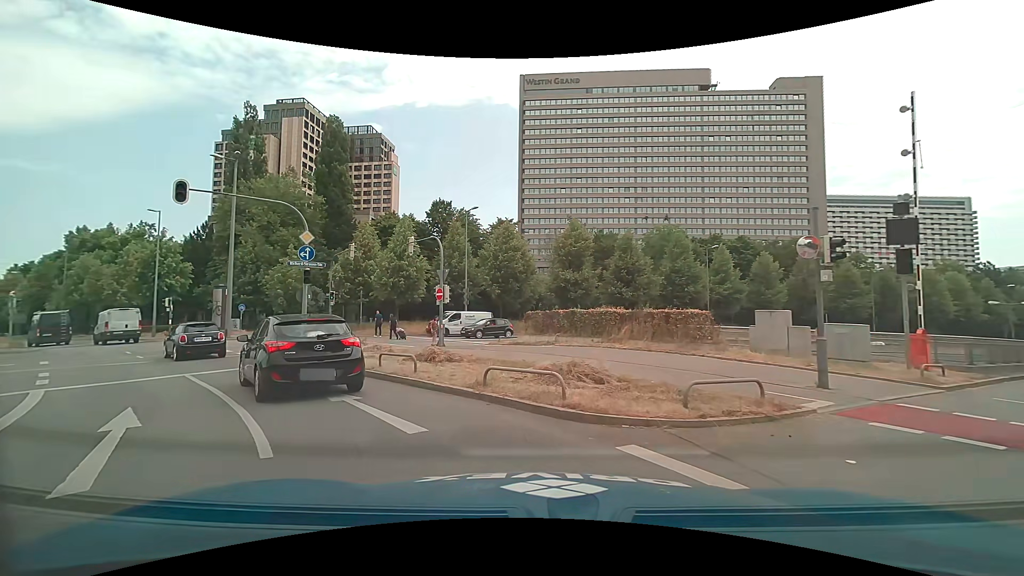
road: primary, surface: asphalt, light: Day
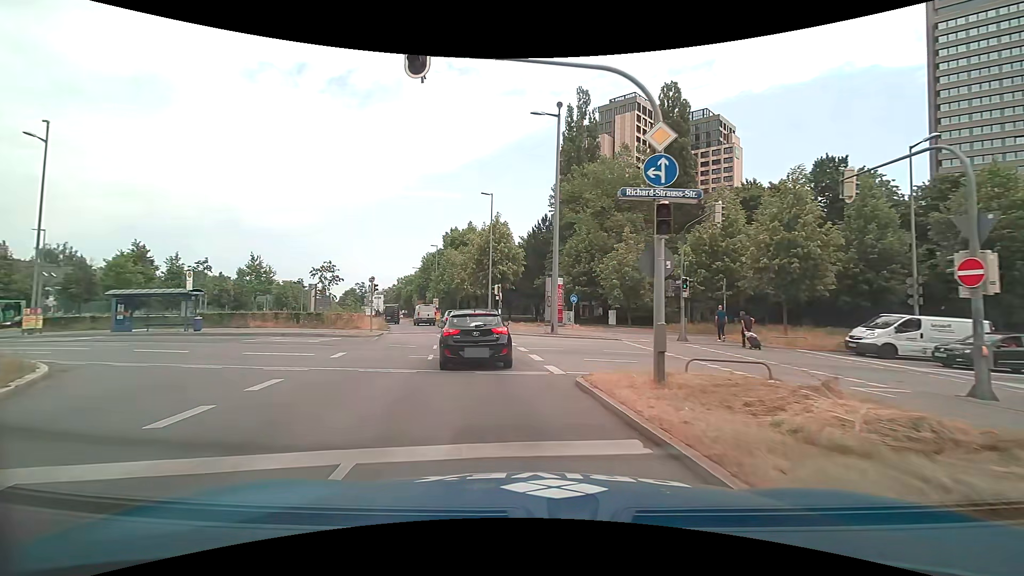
(-4.1, +11.3) m; -37°
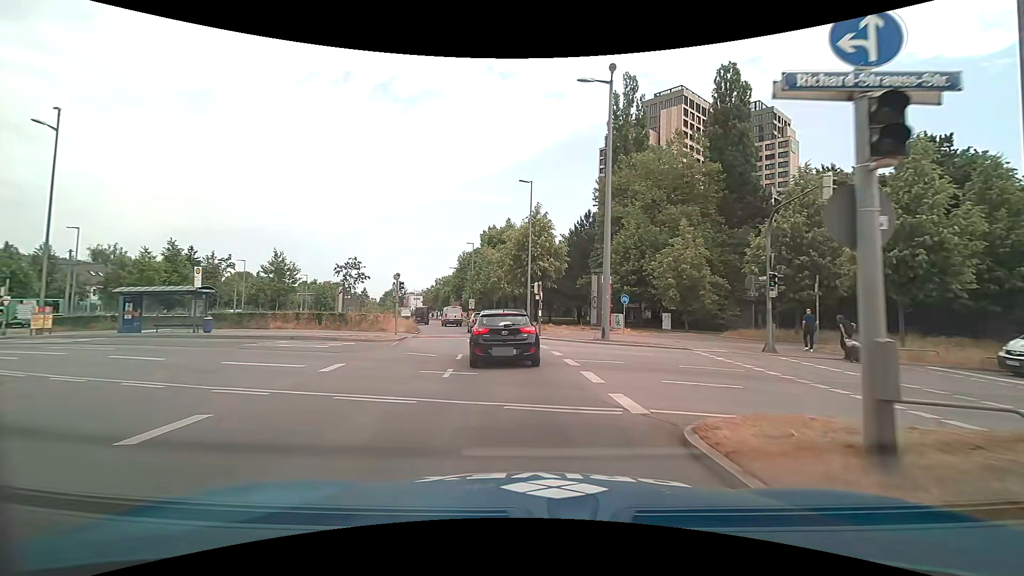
(-0.2, +4.3) m; -5°
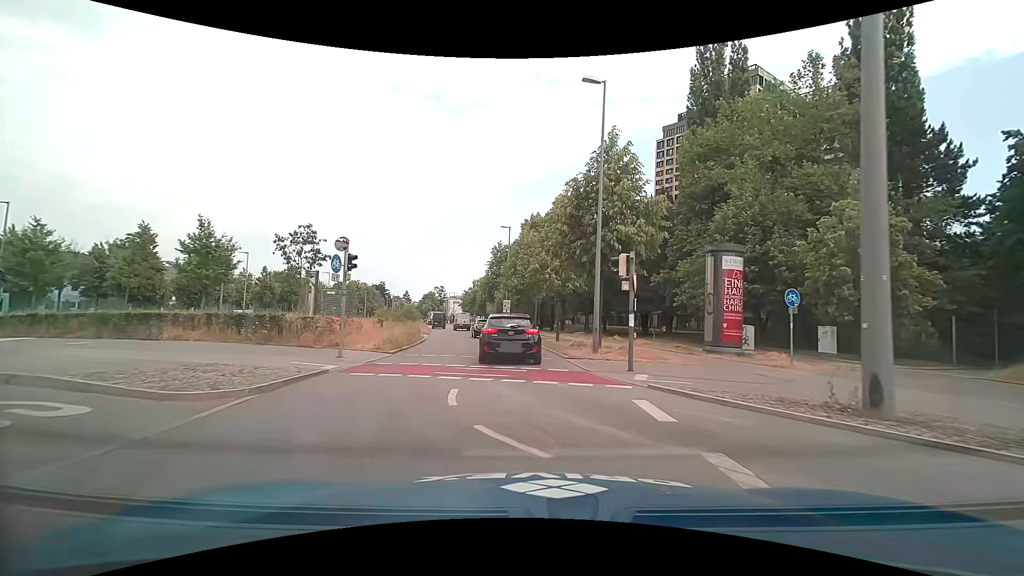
(-0.8, +15.6) m; -4°
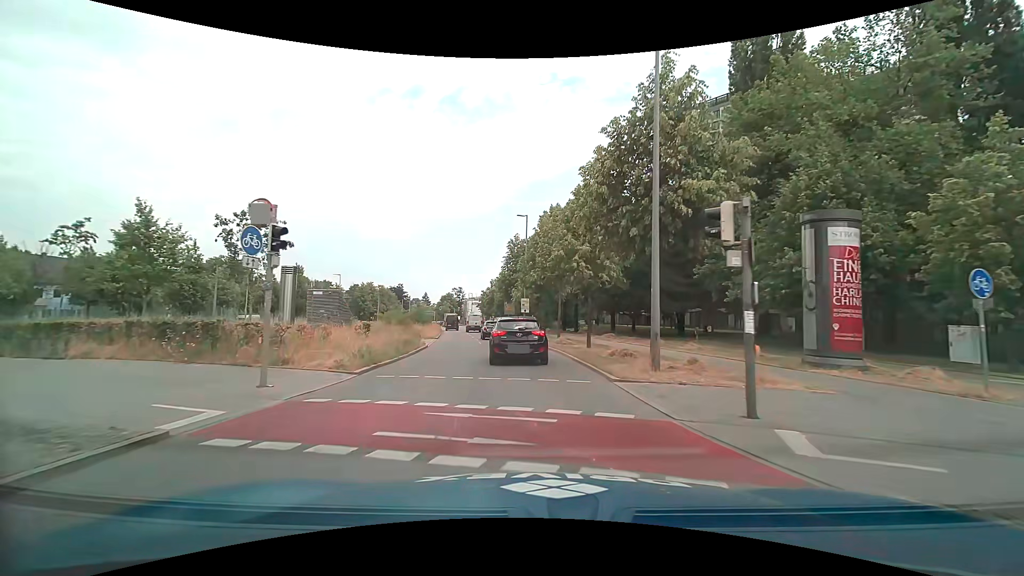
(-0.1, +5.9) m; -3°
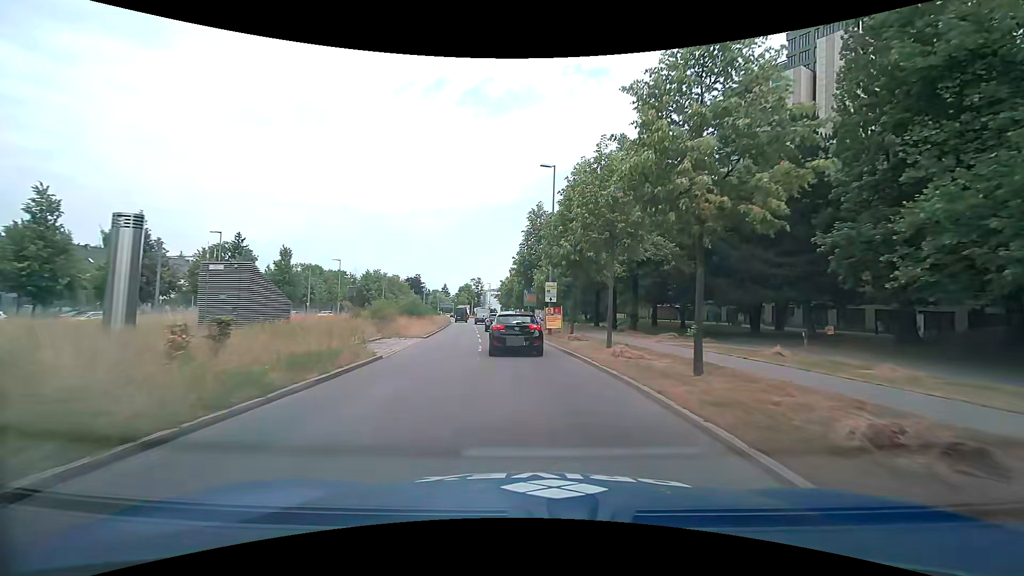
(-0.3, +12.3) m; -3°
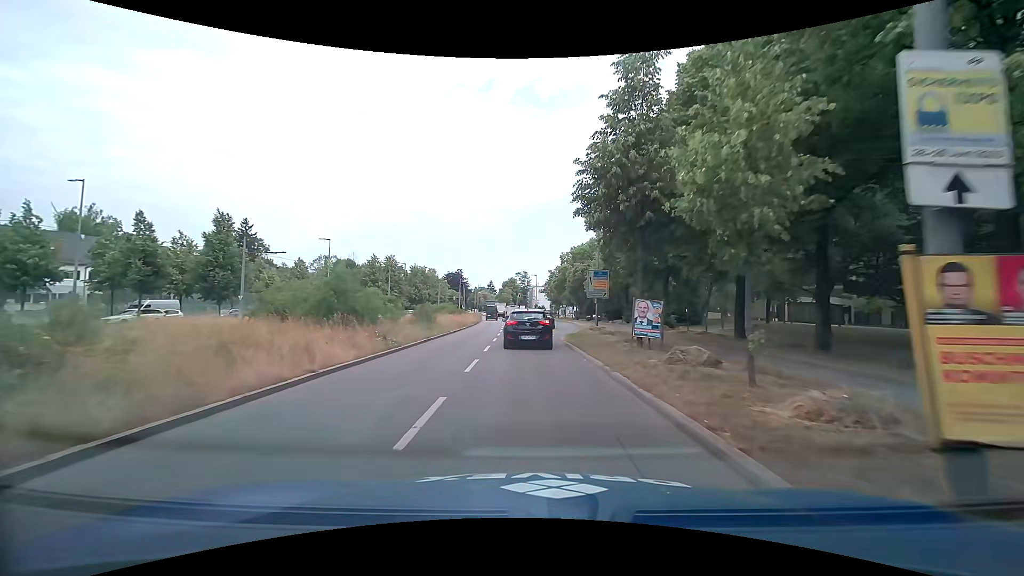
(-1.0, +26.0) m; -5°
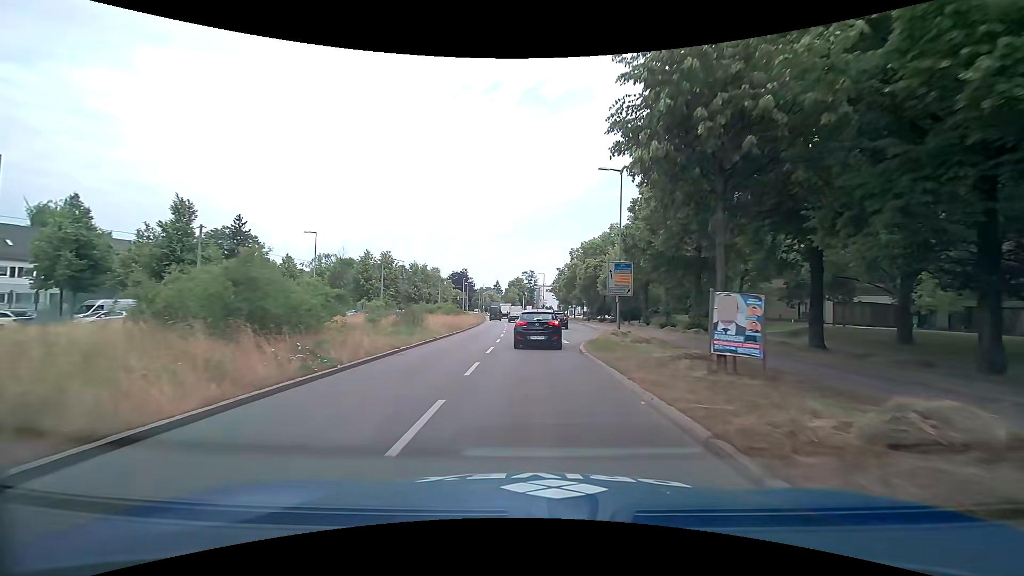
(0.0, +6.5) m; -1°
